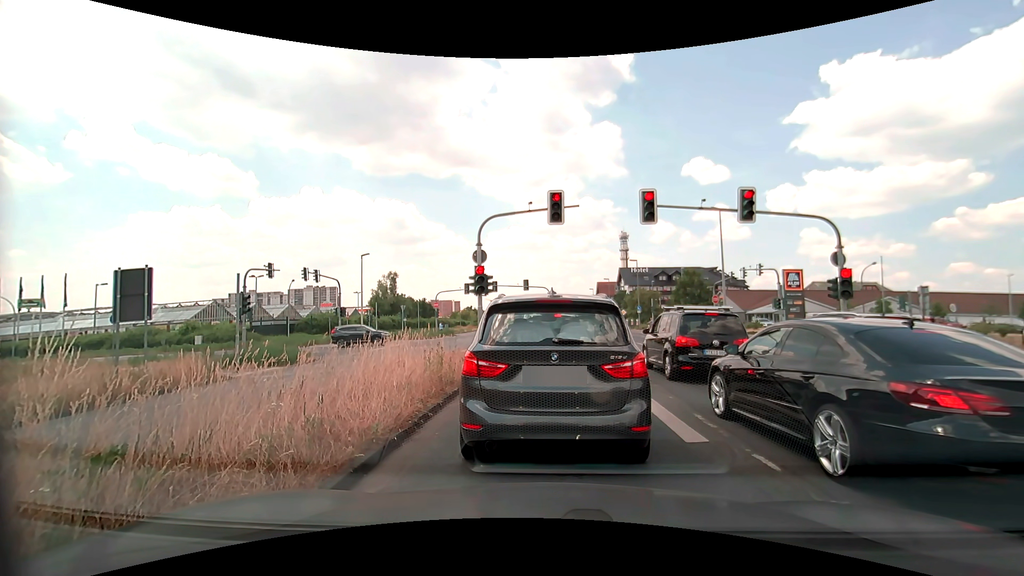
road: primary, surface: asphalt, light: Day
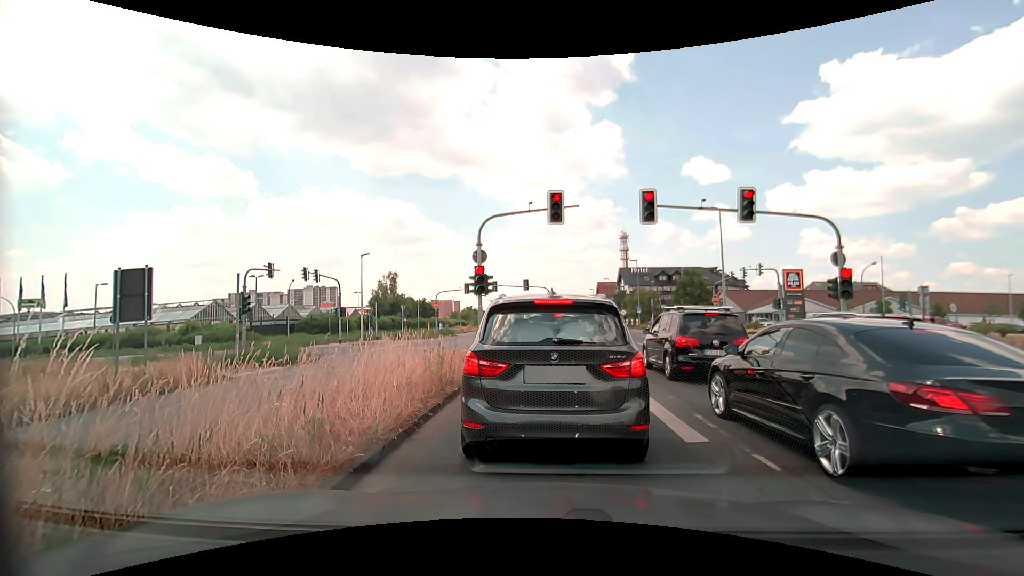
(0.0, 0.0) m; 0°
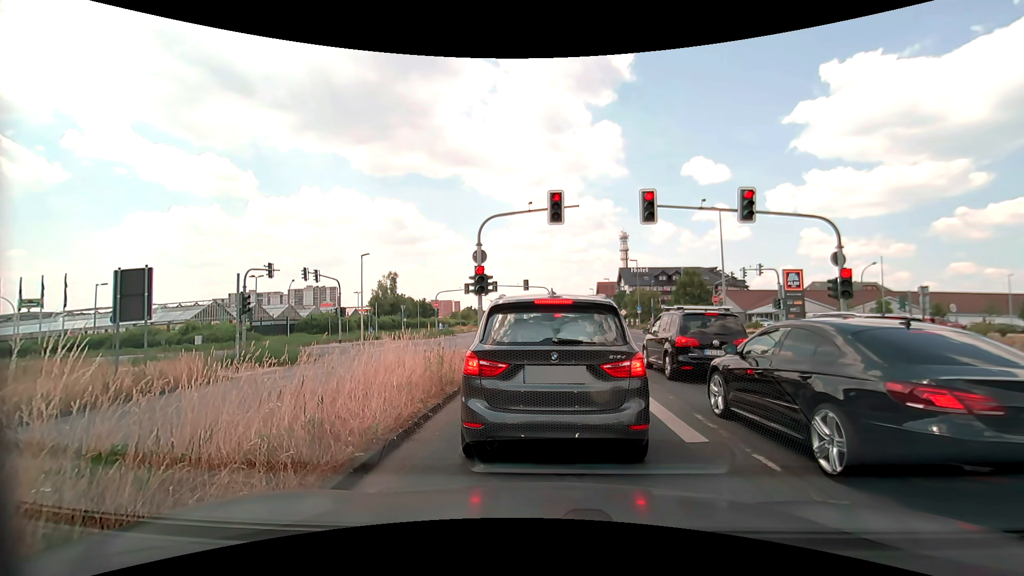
(0.0, 0.0) m; 0°
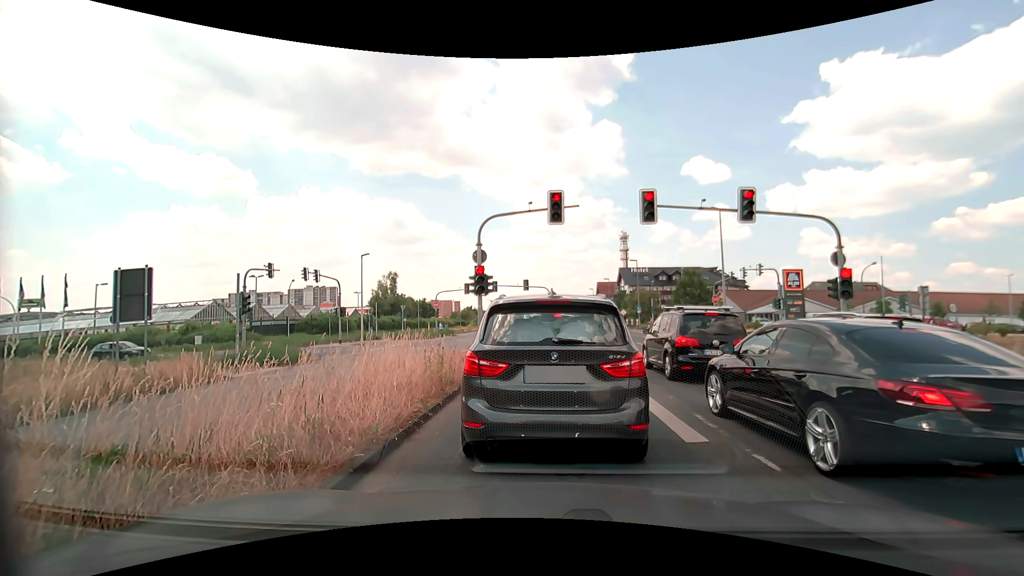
(0.0, 0.0) m; 0°
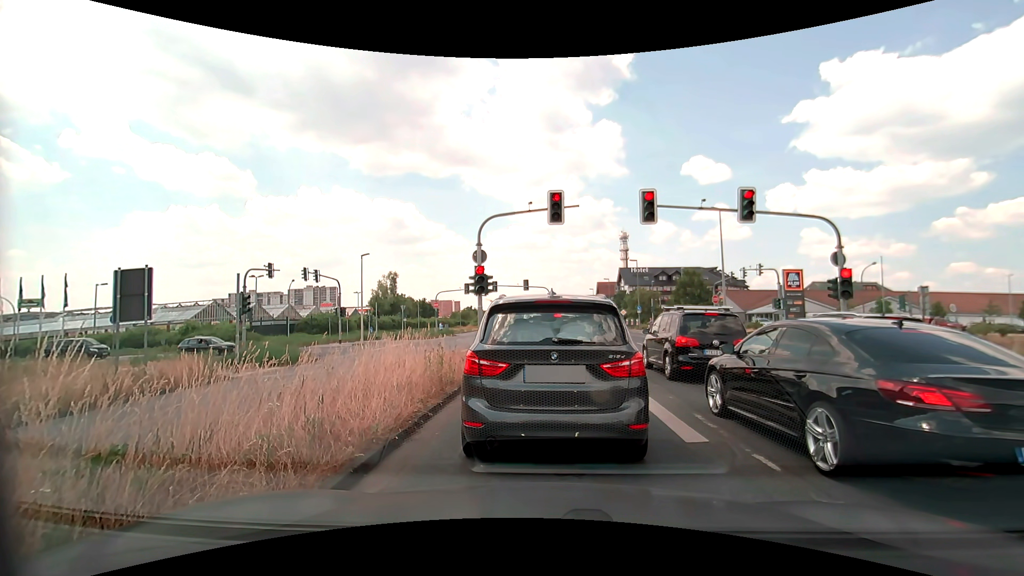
(0.0, 0.0) m; 0°
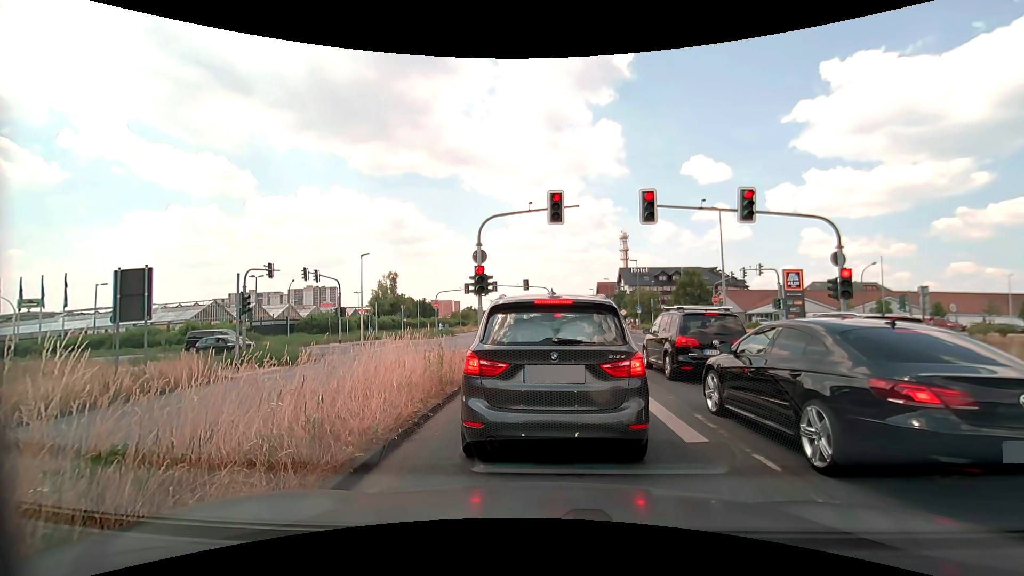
(0.0, 0.0) m; 0°
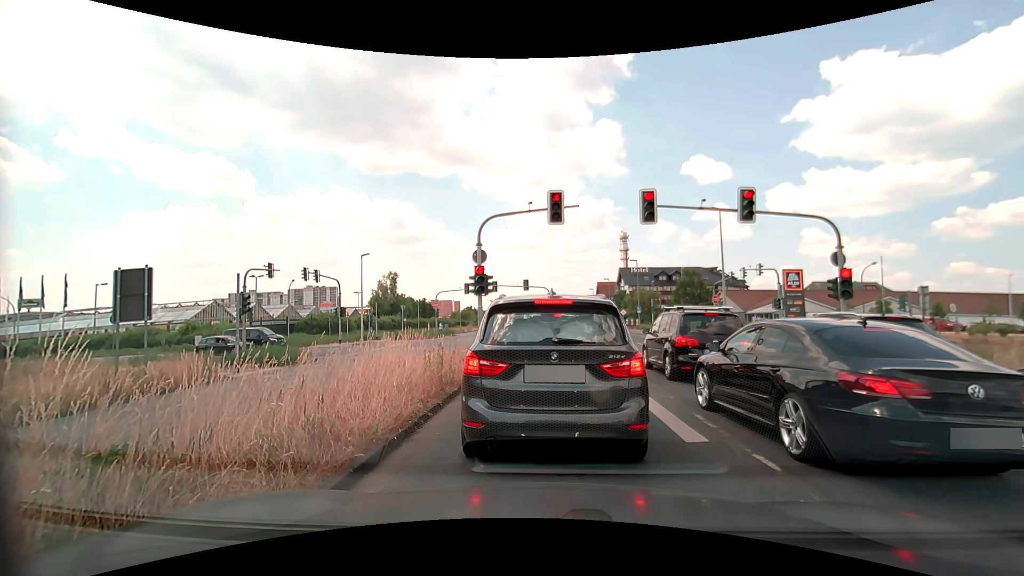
(0.0, 0.0) m; 0°
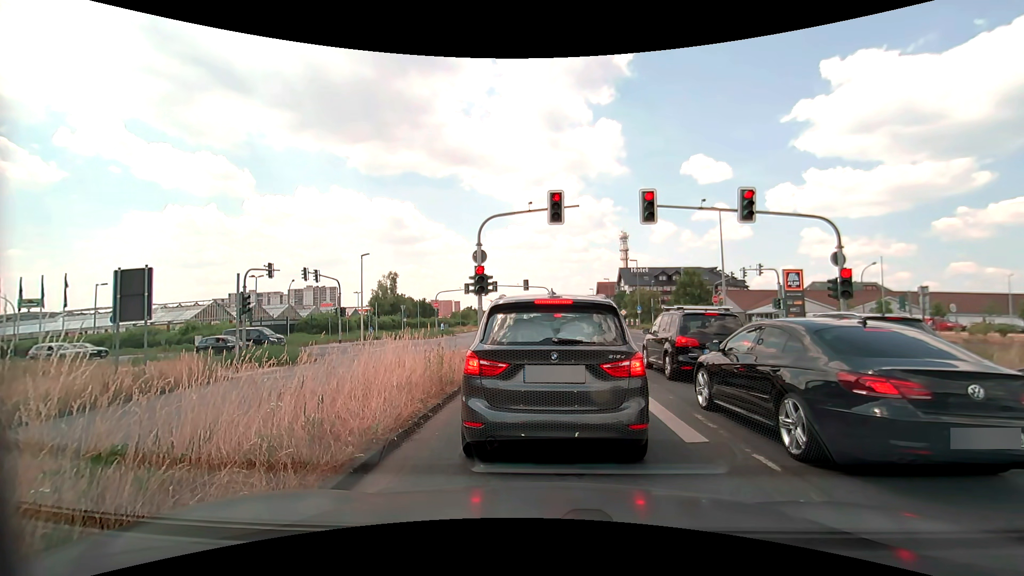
(0.0, 0.0) m; 0°
(0, +10) (0, +20) (-1, +30) (-4, +39) (-11, +47) (-20, +50) (-30, +50) (-40, +49) (-50, +48) (-60, +47) m
